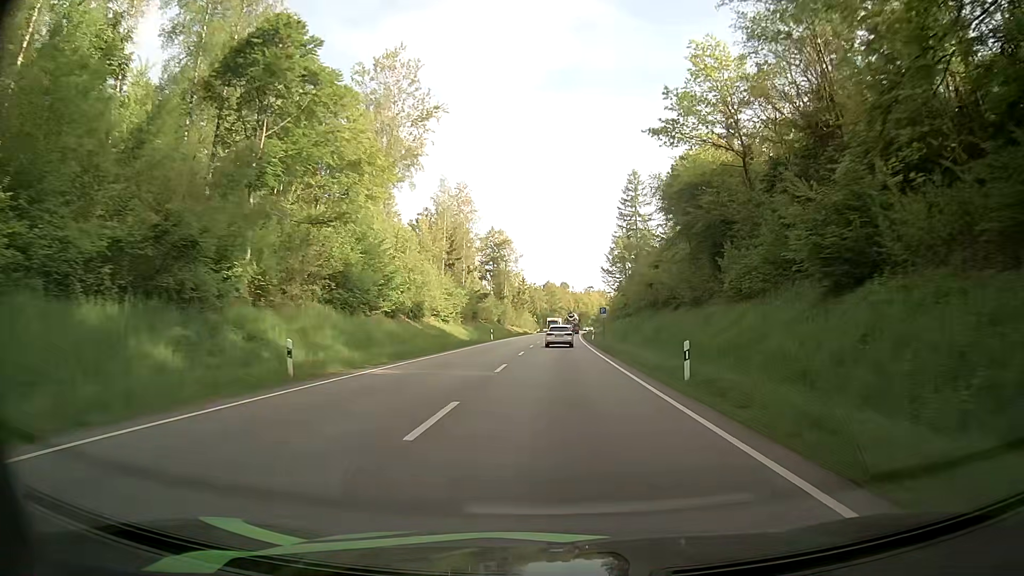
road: primary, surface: asphalt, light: Day
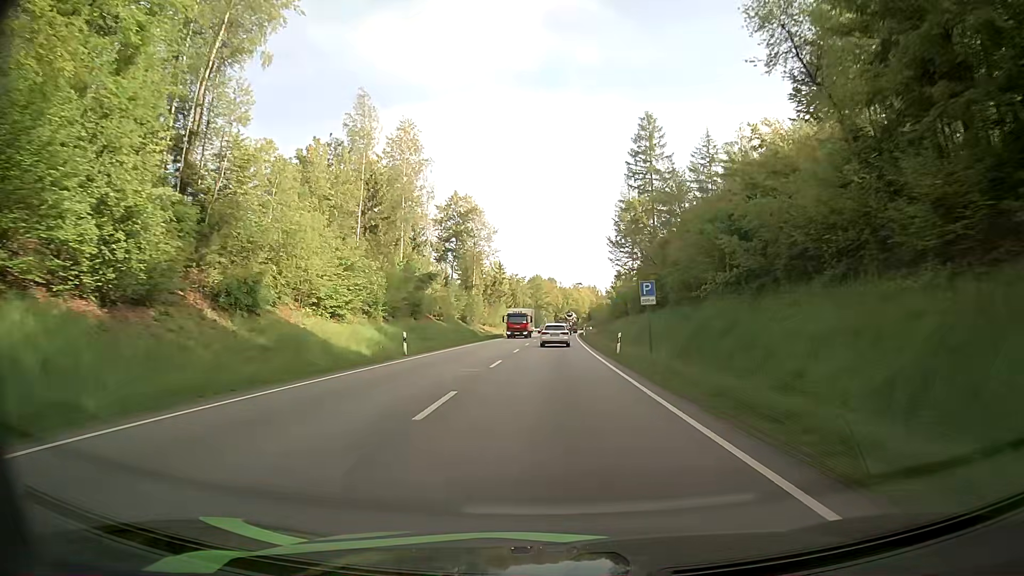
(+0.4, +34.4) m; +1°
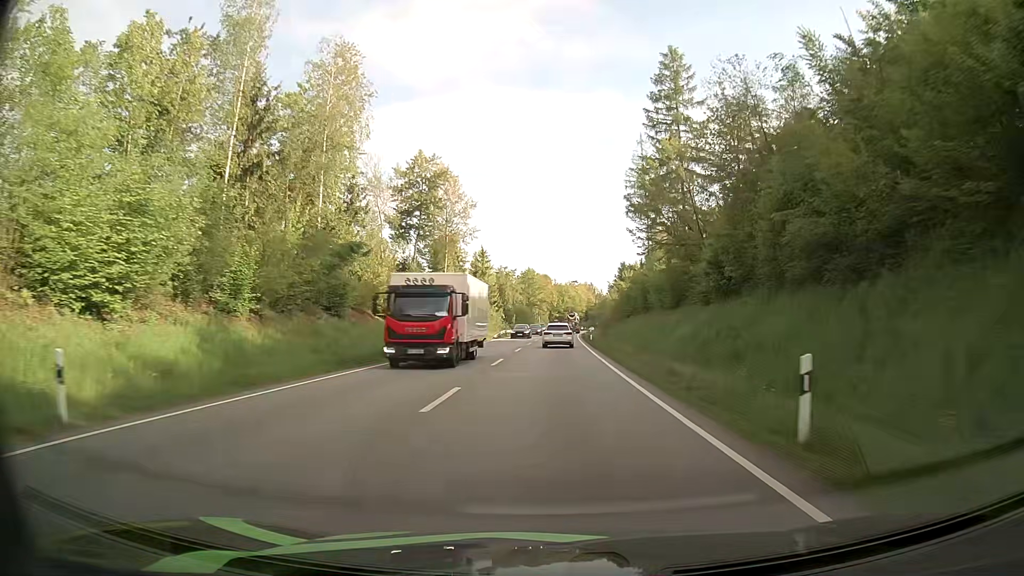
(+0.1, +23.1) m; +1°
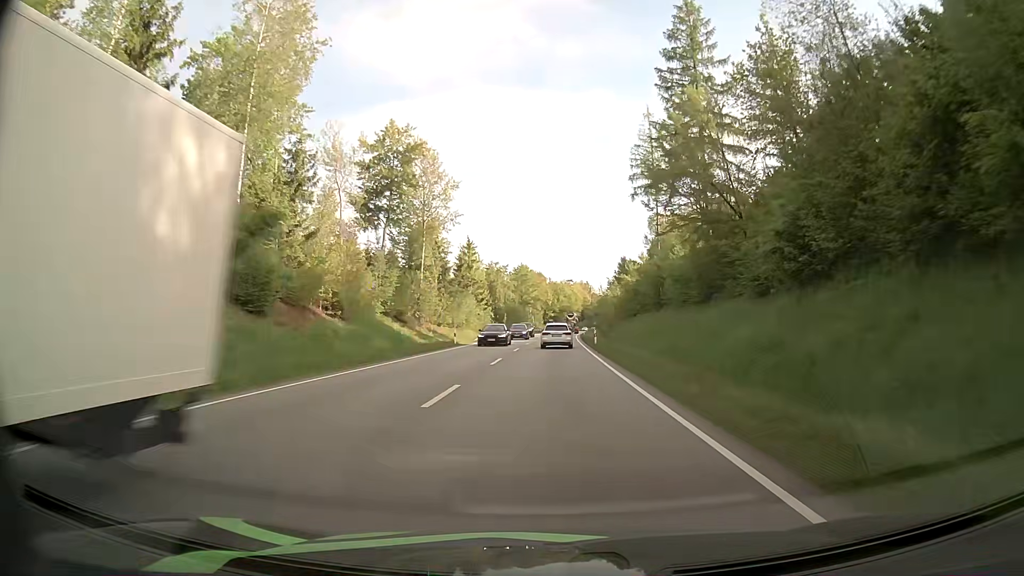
(0.0, +11.5) m; 0°
